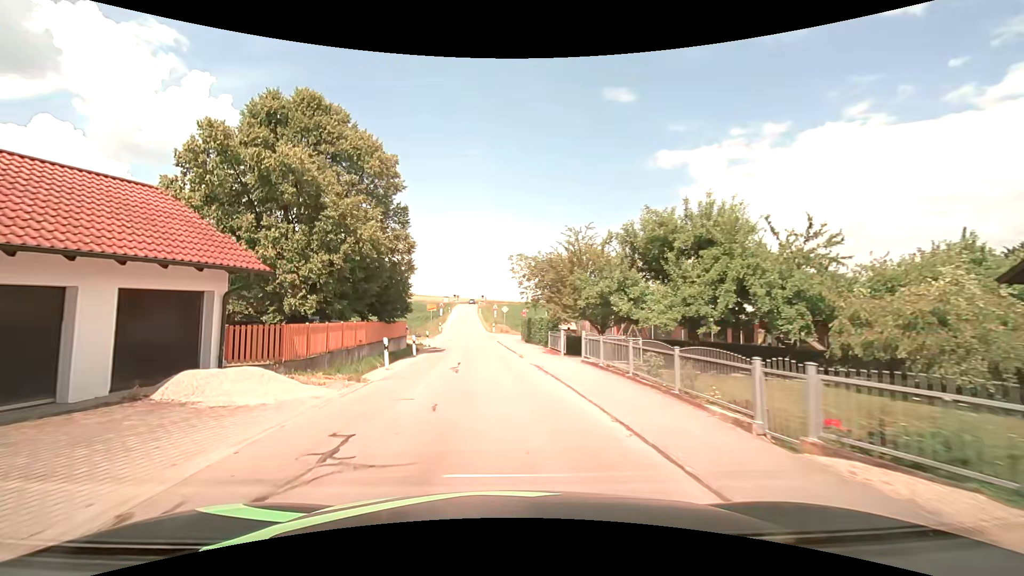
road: tertiary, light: Day
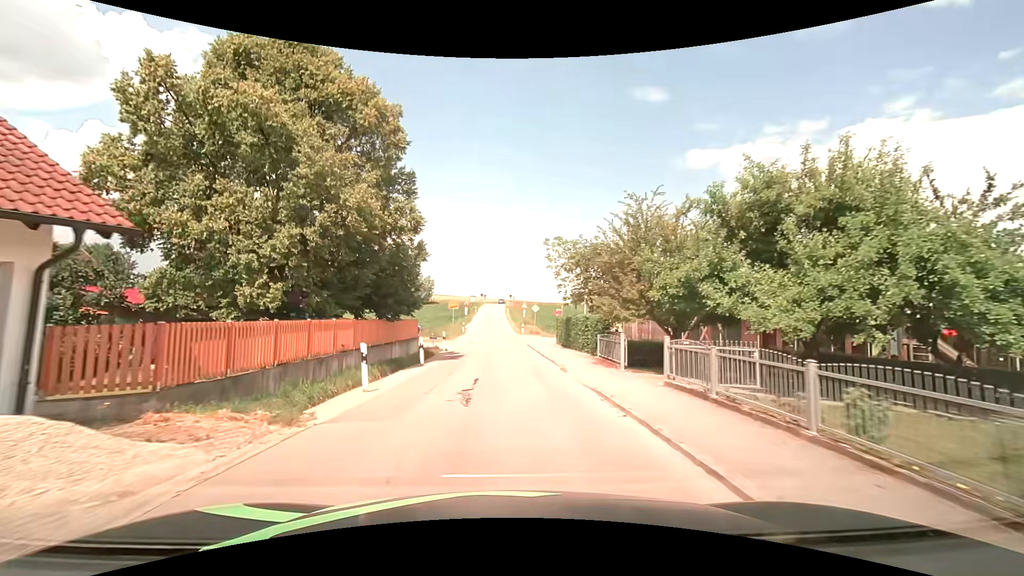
(-0.2, +6.1) m; -4°
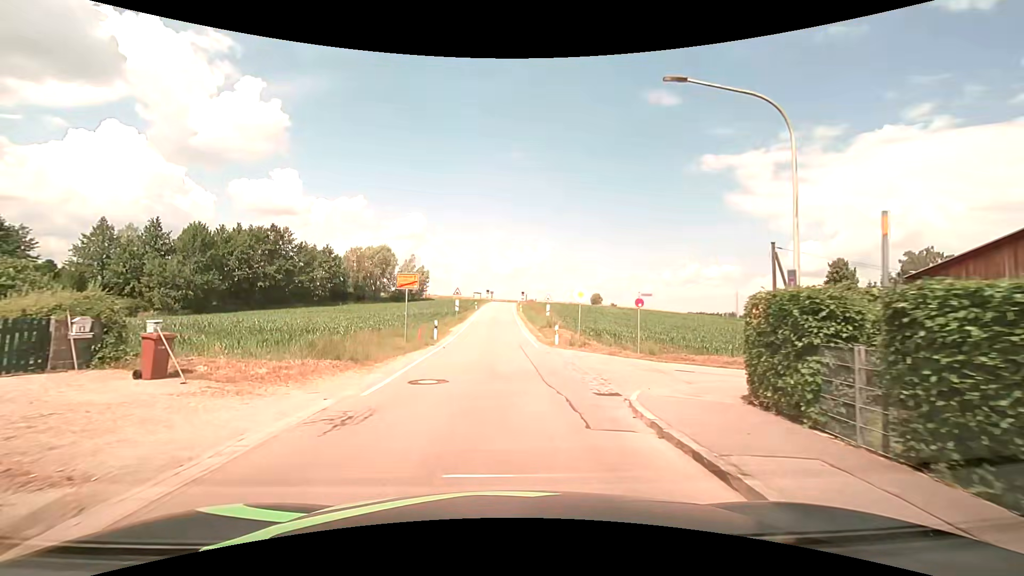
(-0.3, +26.3) m; -1°
